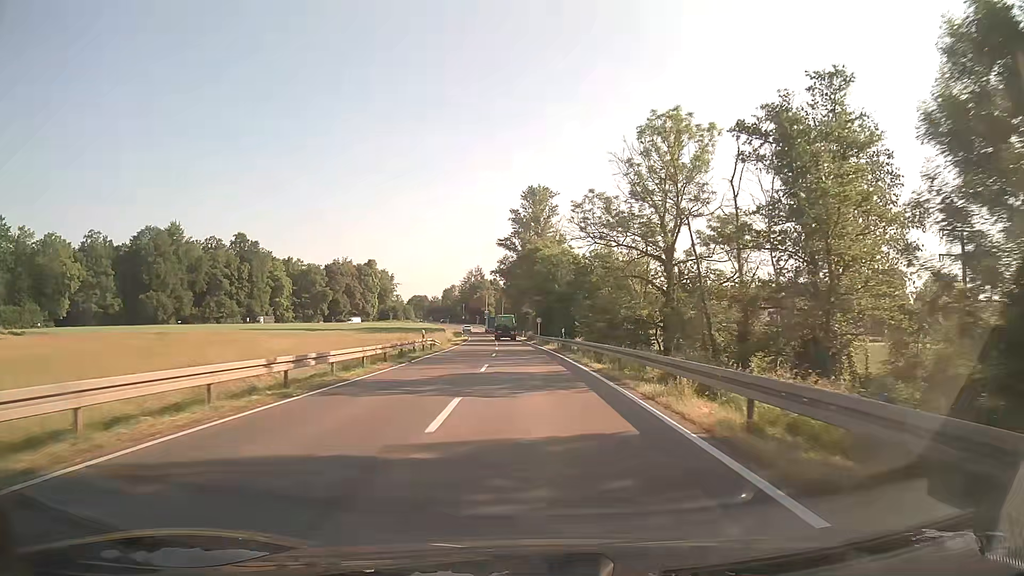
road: secondary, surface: asphalt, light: Day
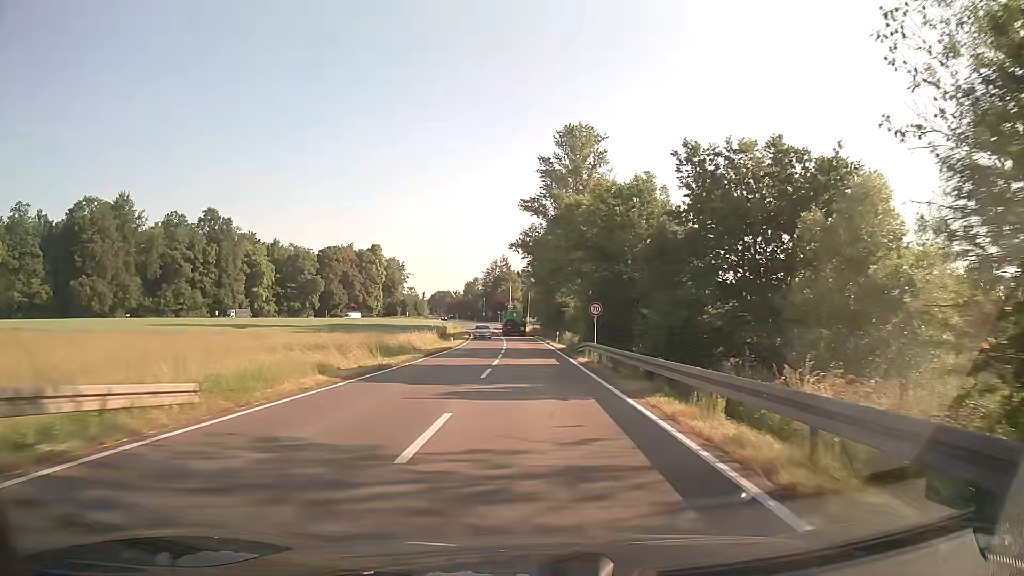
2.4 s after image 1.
(-0.8, +38.4) m; -3°
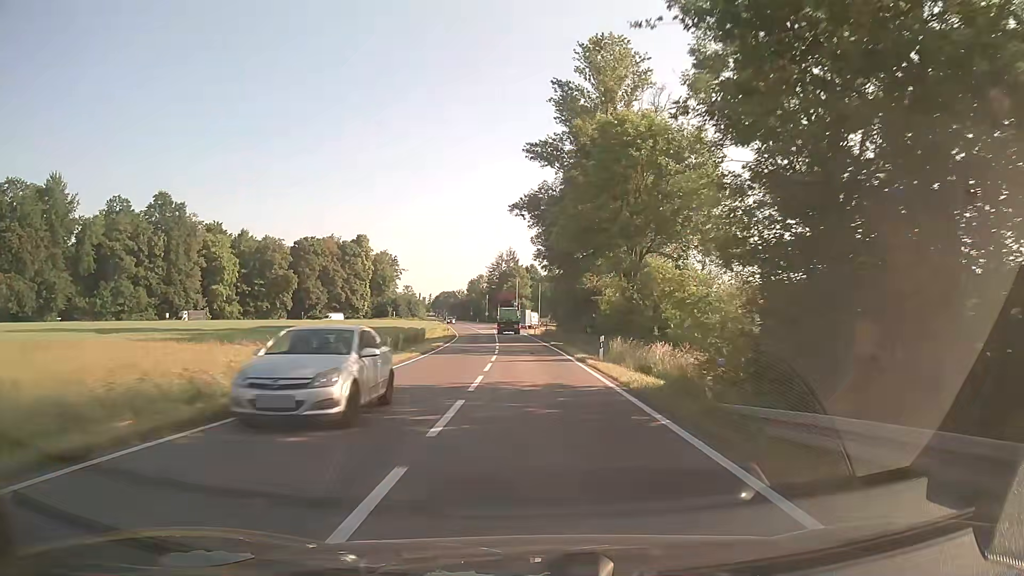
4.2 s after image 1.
(-0.2, +28.4) m; -1°
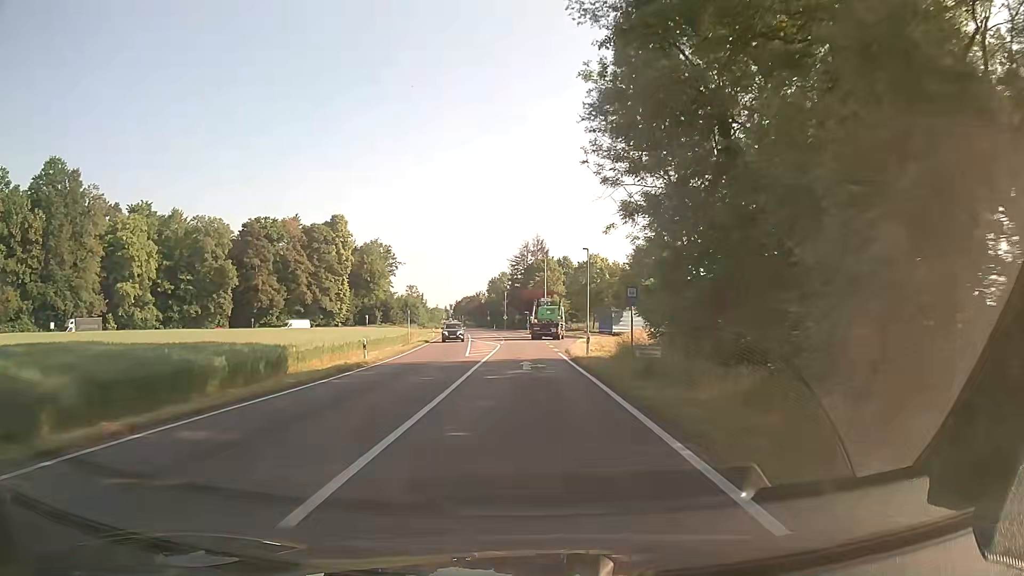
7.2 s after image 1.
(-0.7, +45.9) m; -3°
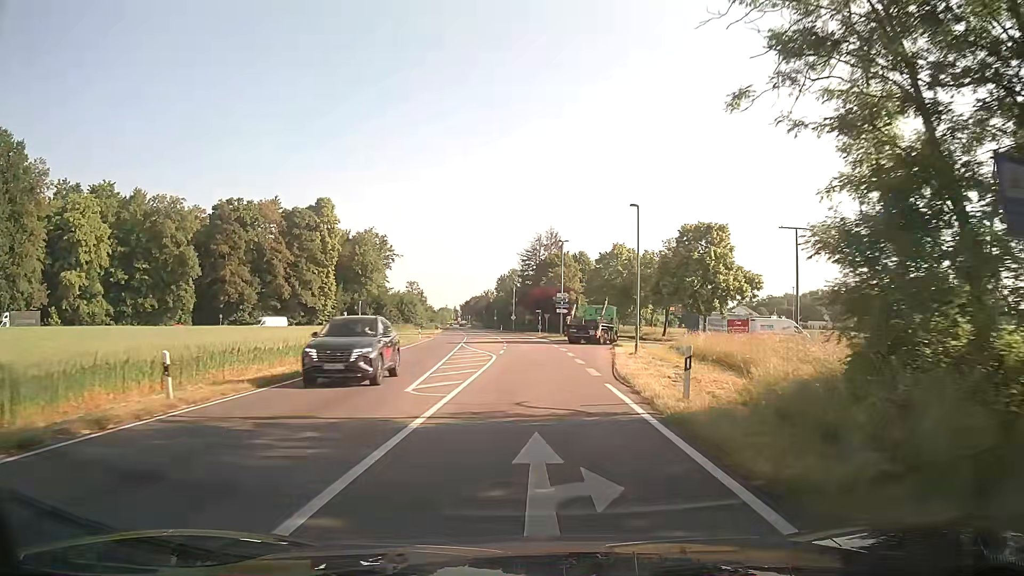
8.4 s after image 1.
(-0.2, +17.3) m; -1°
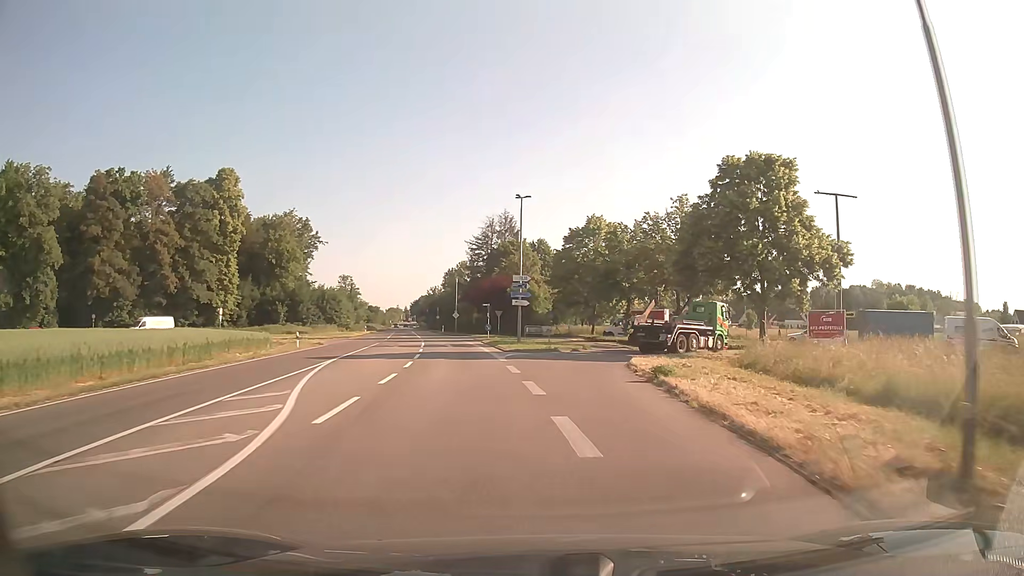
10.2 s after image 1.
(+0.6, +23.8) m; +4°
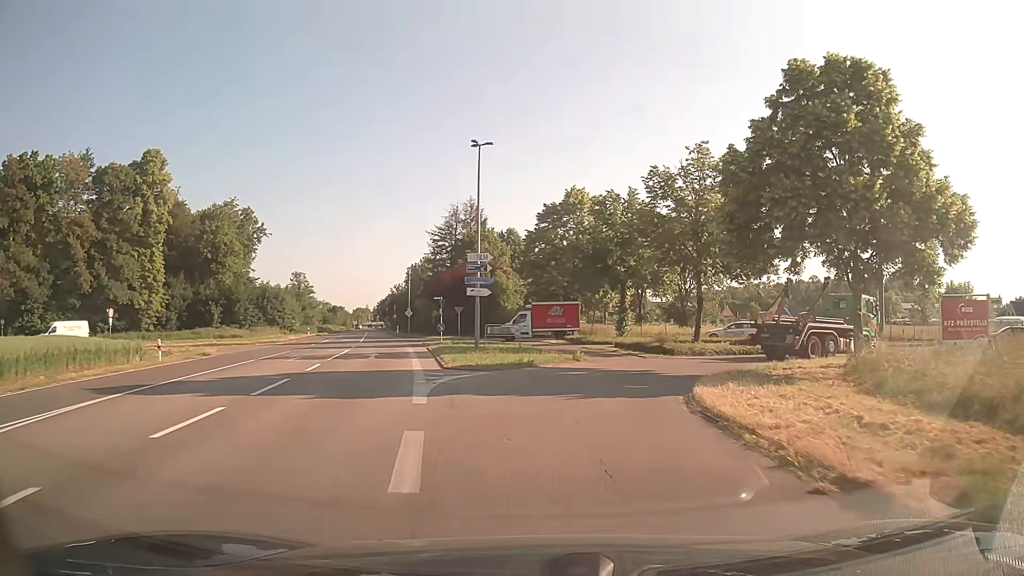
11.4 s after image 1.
(+0.2, +13.2) m; +2°
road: unclassified
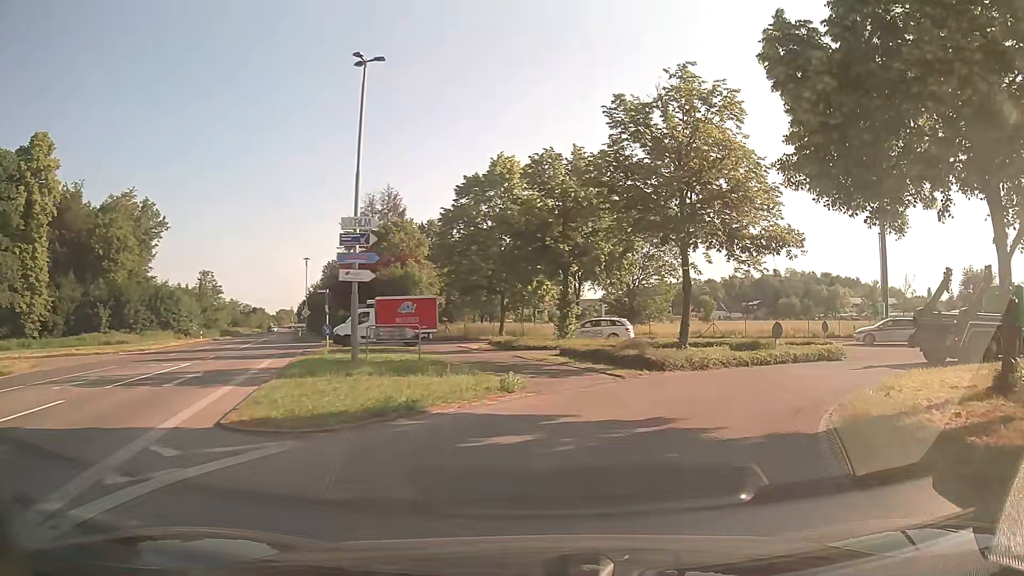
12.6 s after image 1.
(+0.4, +10.7) m; +6°
